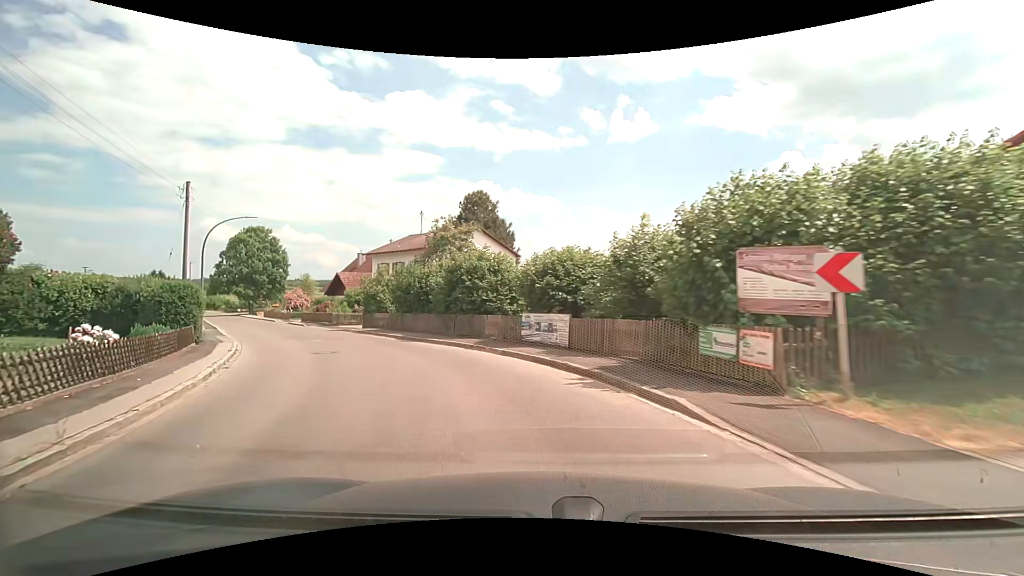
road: tertiary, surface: asphalt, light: Day
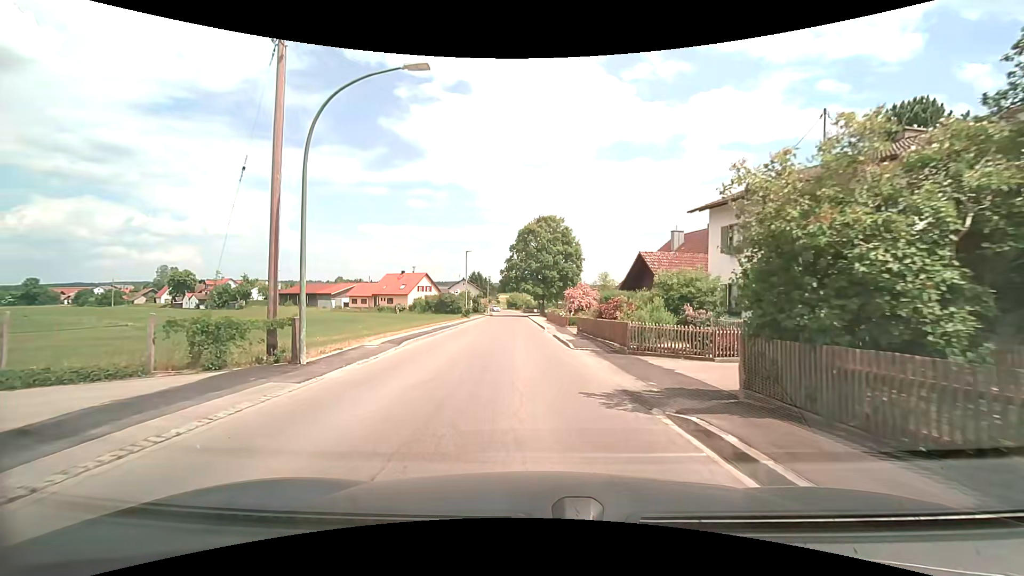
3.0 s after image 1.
(-8.2, +23.4) m; -34°
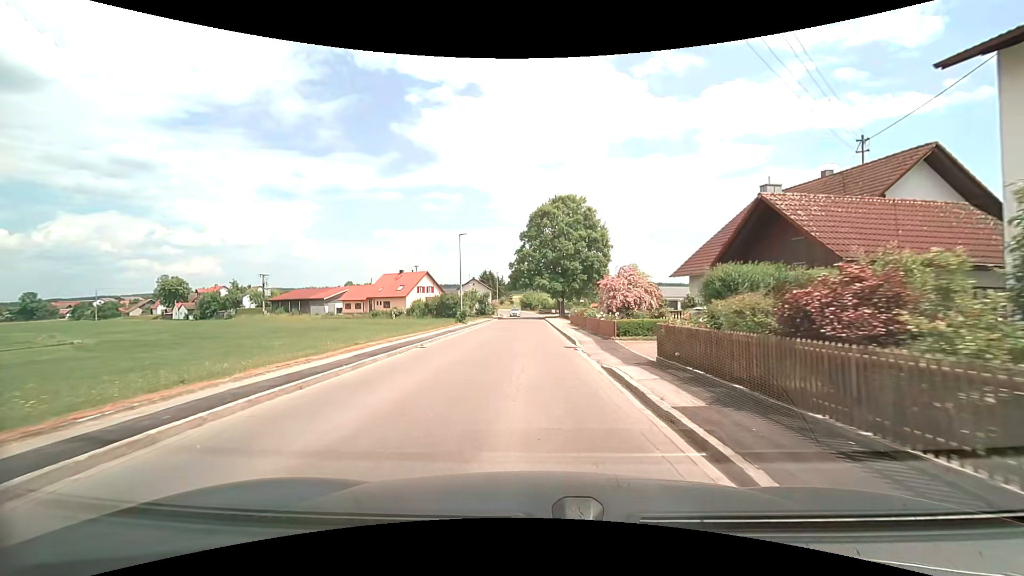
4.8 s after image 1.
(-0.1, +15.3) m; -1°
(0, +10) (0, +20) (0, +30) (0, +40) (0, +50) (0, +60) (-1, +70) (0, +80) (+7, +87) (+17, +89) m
